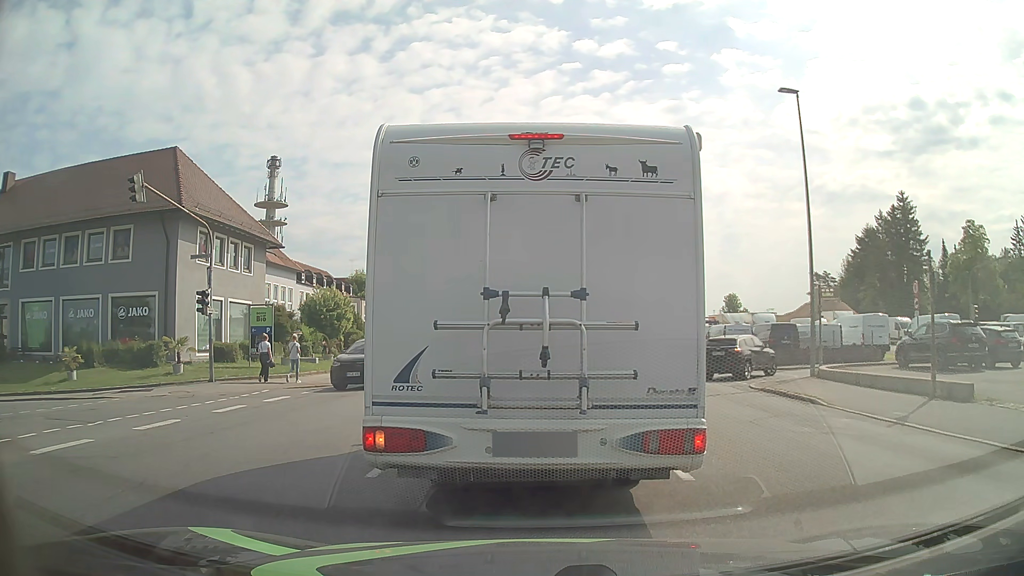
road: tertiary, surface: asphalt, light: Day
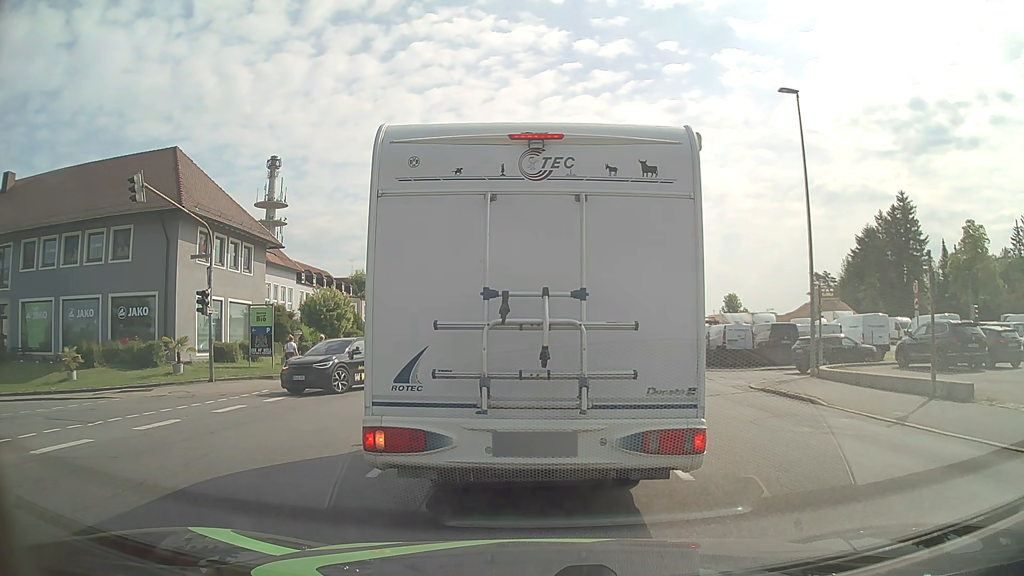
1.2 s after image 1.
(0.0, 0.0) m; 0°
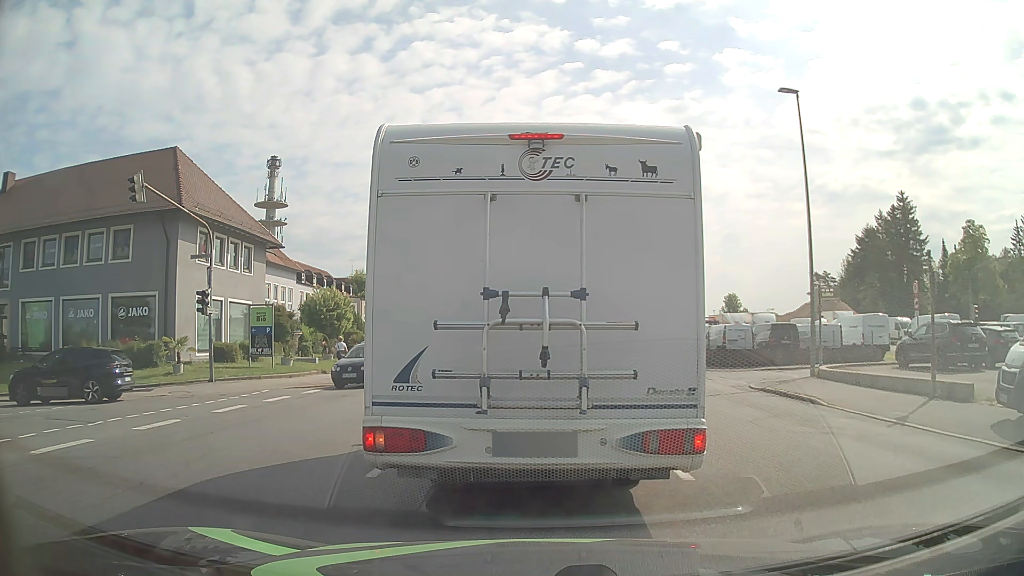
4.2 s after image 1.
(0.0, 0.0) m; 0°
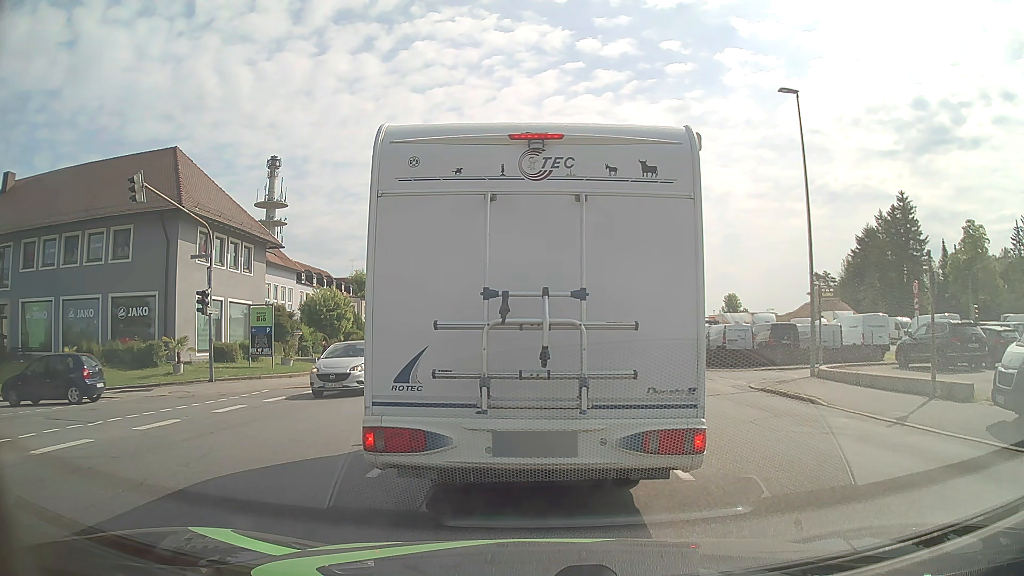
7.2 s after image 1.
(0.0, 0.0) m; 0°
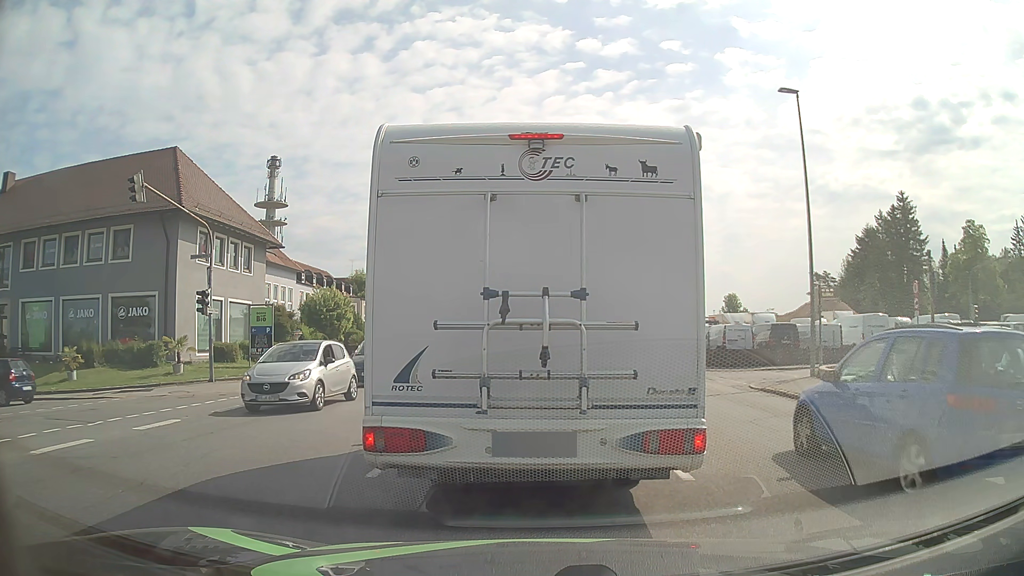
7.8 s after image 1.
(0.0, 0.0) m; 0°
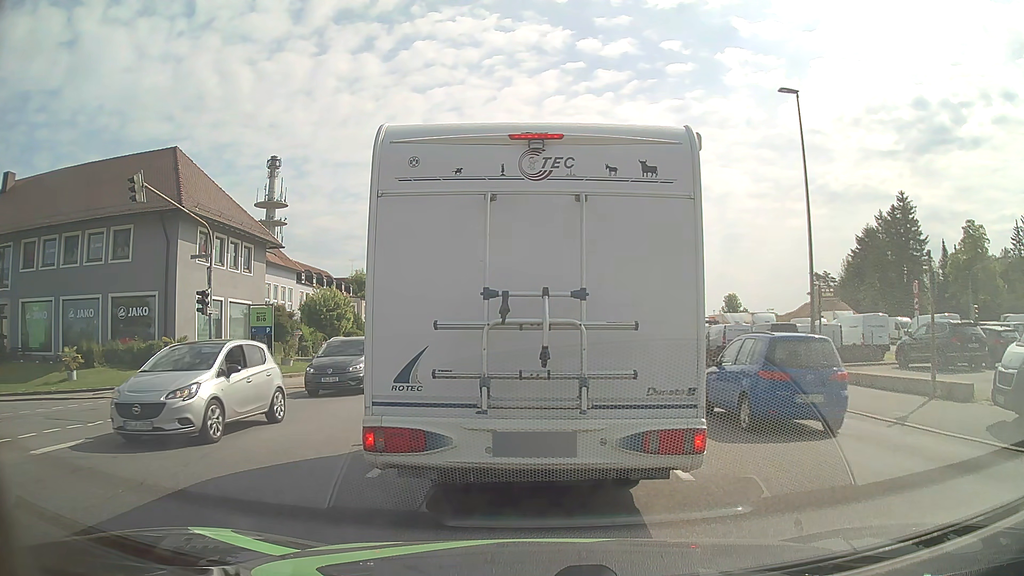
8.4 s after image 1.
(0.0, 0.0) m; 0°
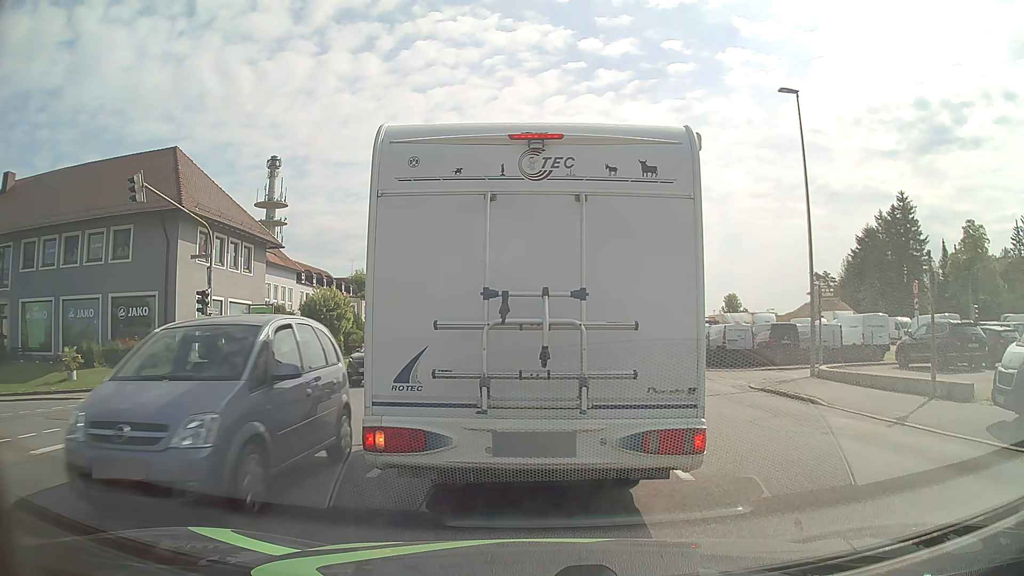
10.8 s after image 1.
(0.0, 0.0) m; 0°
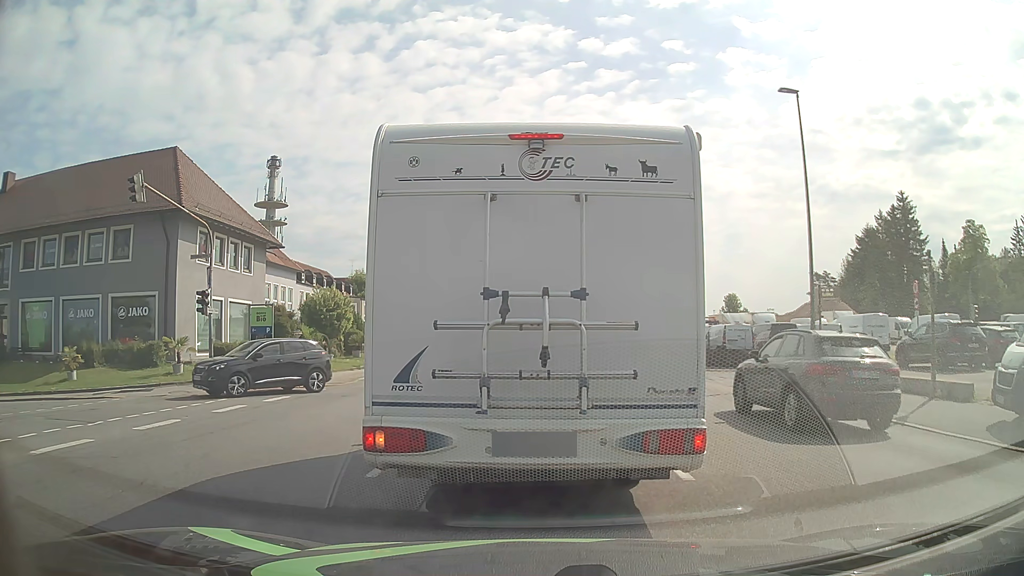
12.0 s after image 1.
(0.0, 0.0) m; 0°
